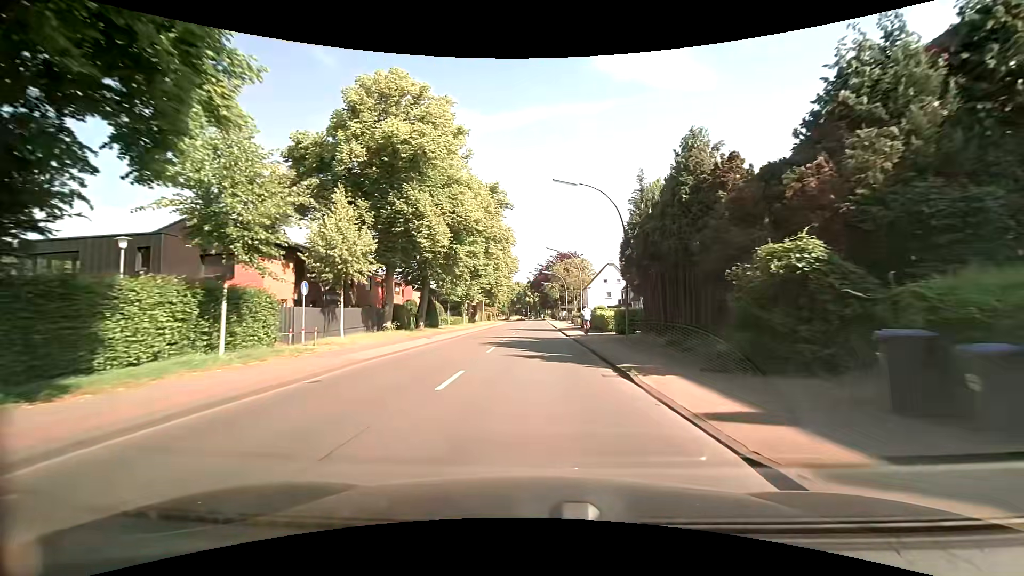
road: tertiary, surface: asphalt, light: Day
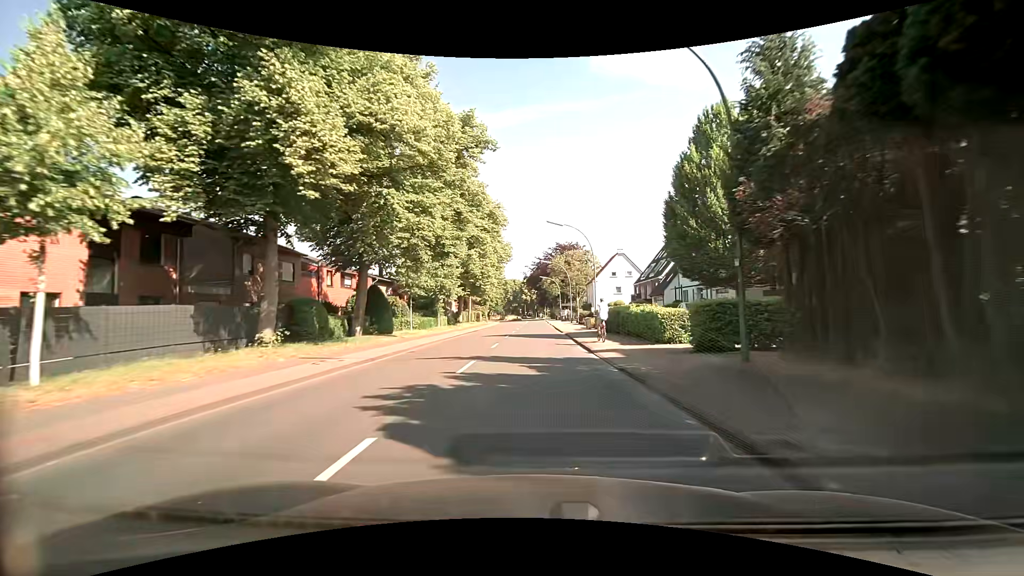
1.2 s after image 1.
(+0.1, +15.7) m; 0°
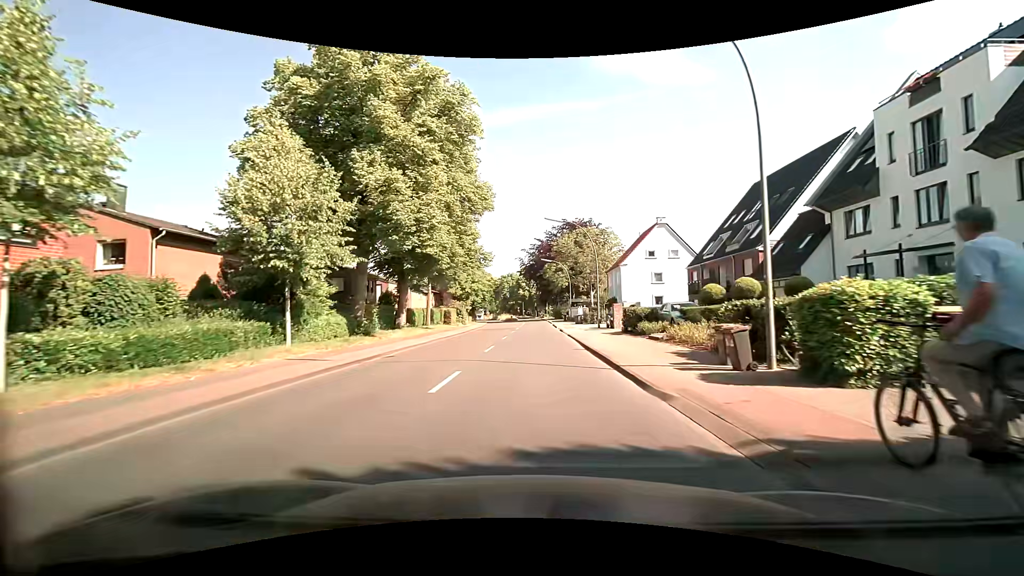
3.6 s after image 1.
(+0.3, +30.3) m; +1°
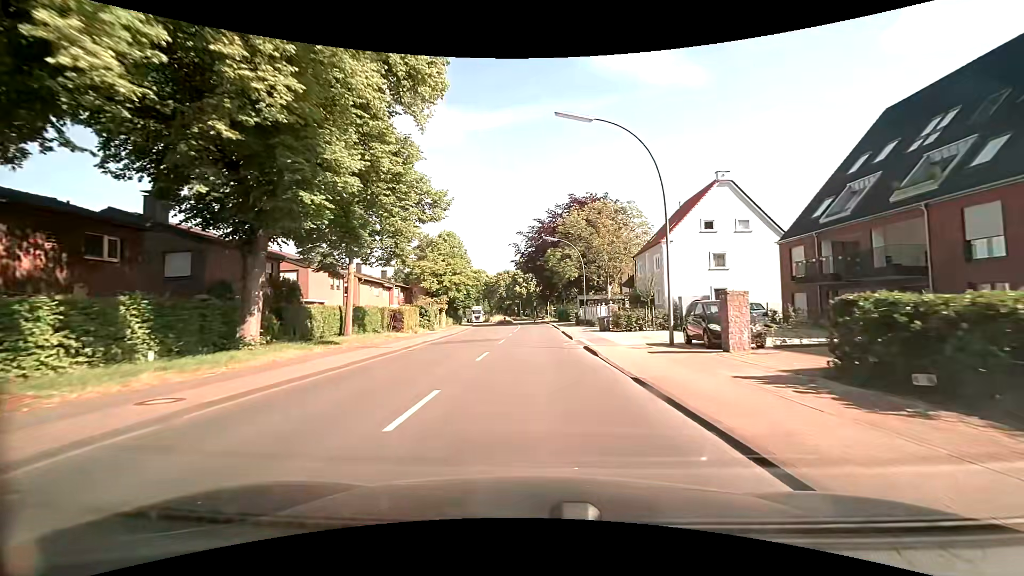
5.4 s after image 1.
(0.0, +21.0) m; 0°
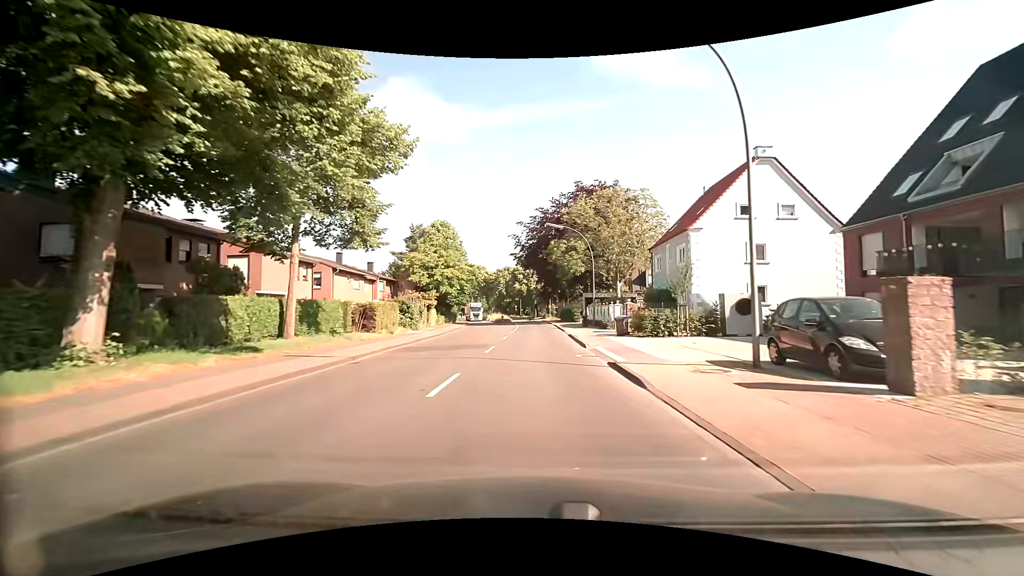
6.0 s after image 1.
(0.0, +6.9) m; 0°
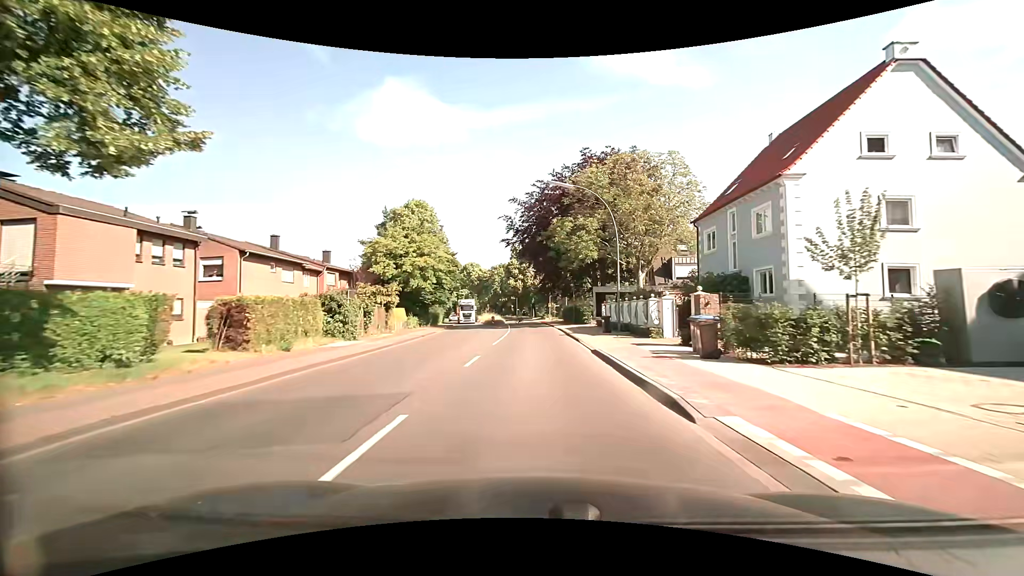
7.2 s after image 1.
(-0.1, +13.7) m; 0°
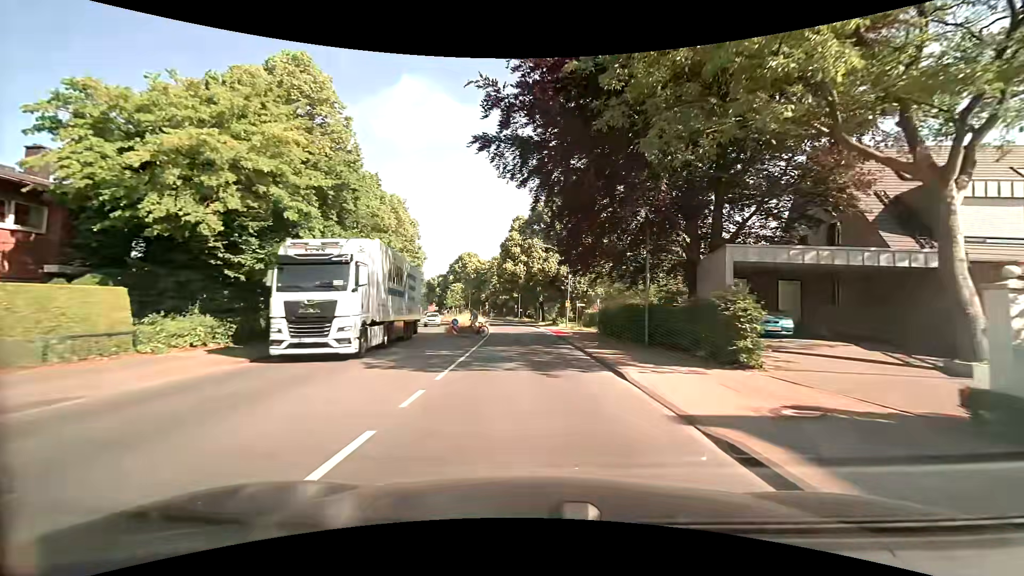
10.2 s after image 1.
(0.0, +33.5) m; -1°
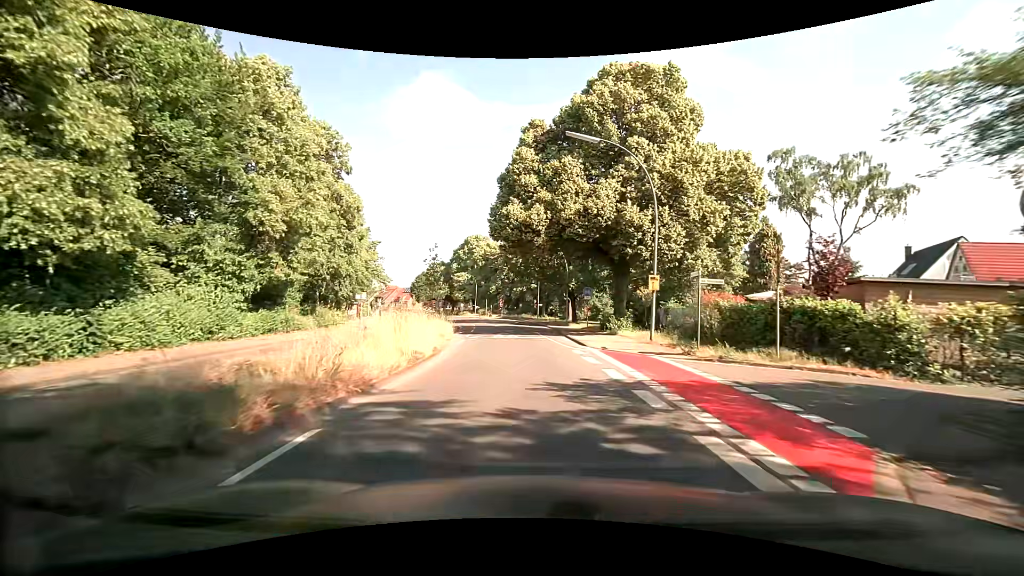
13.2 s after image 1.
(-0.5, +31.6) m; -2°
